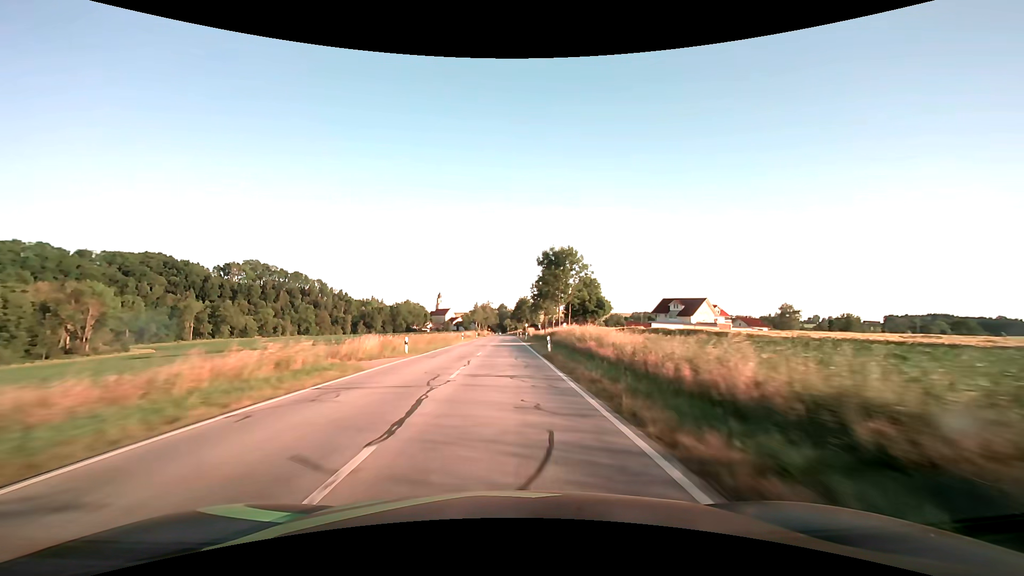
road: secondary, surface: asphalt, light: Day
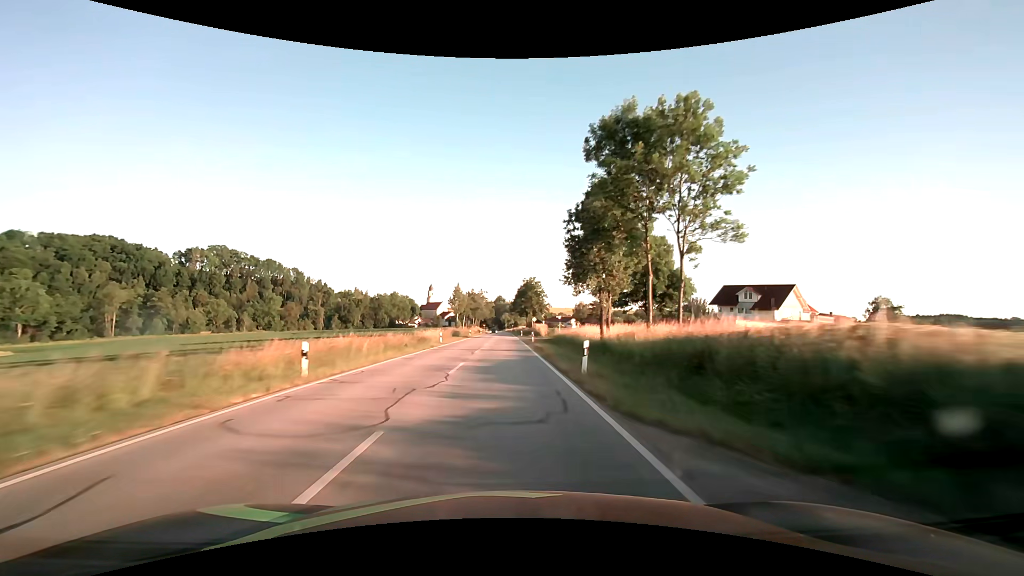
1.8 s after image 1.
(+0.1, +47.2) m; 0°
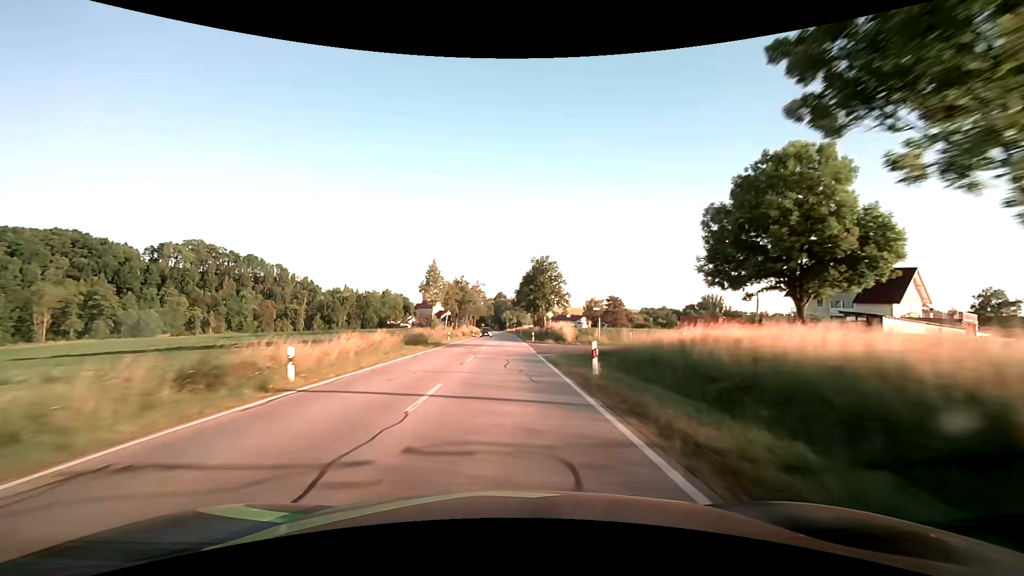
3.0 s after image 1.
(0.0, +30.4) m; 0°
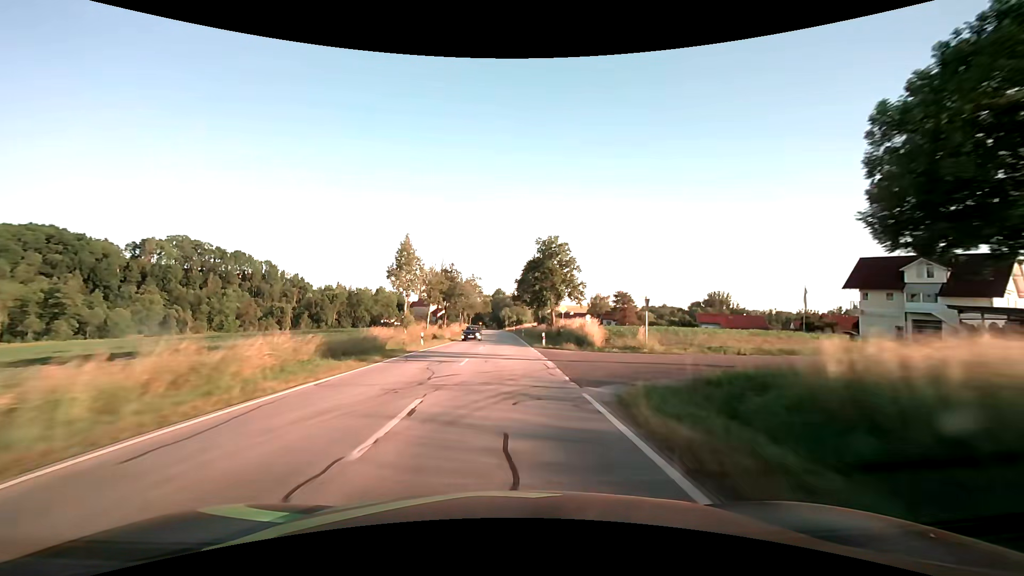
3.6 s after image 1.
(+0.1, +14.8) m; 0°
(0, +10) (0, +20) (0, +30) (0, +40) (0, +50) (0, +60) (0, +70) (0, +80) (0, +90) (0, +100) m
